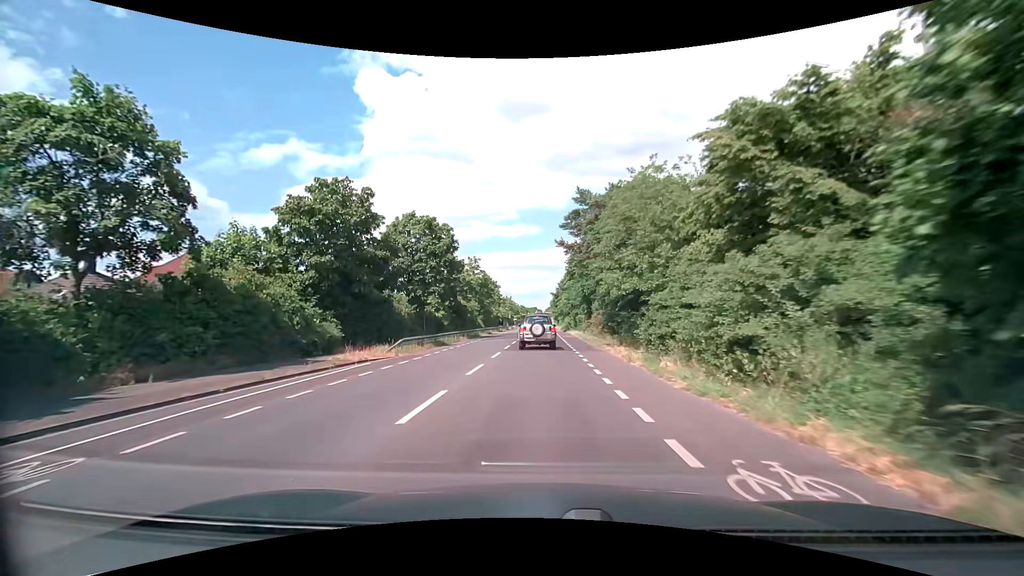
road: secondary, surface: asphalt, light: Day
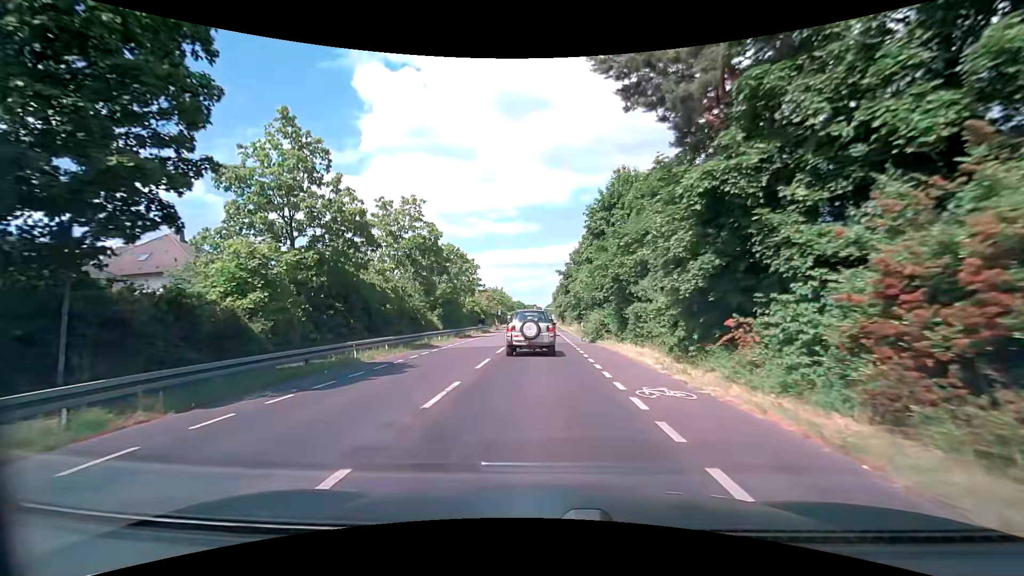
(-0.1, +35.1) m; 0°
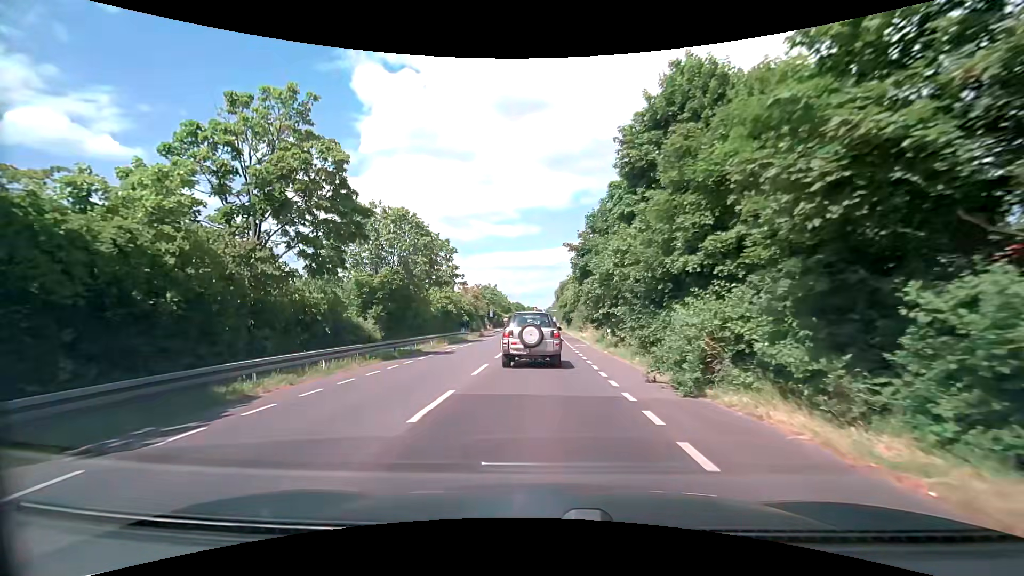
(0.0, +18.8) m; 0°
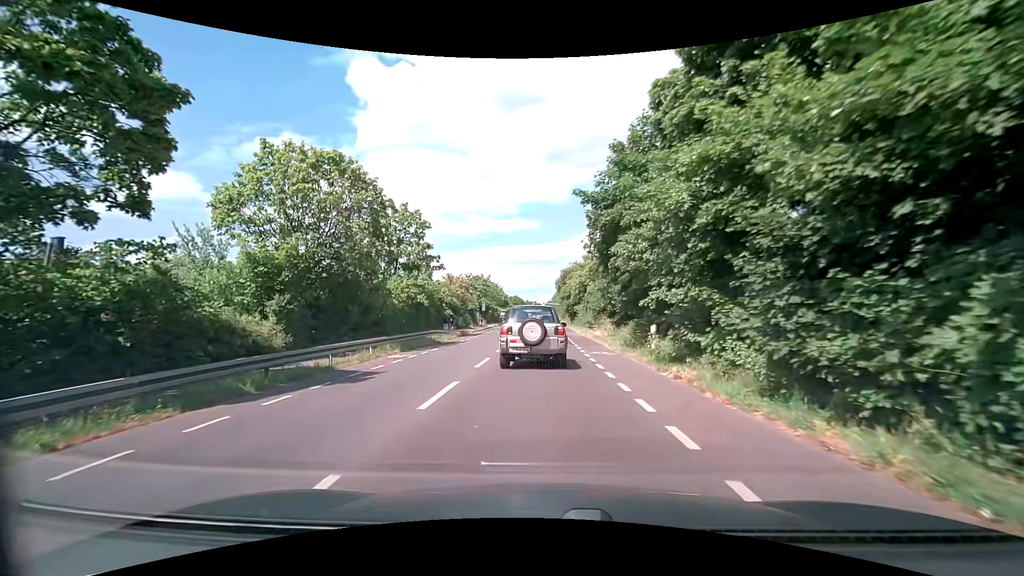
(0.0, +11.3) m; -1°
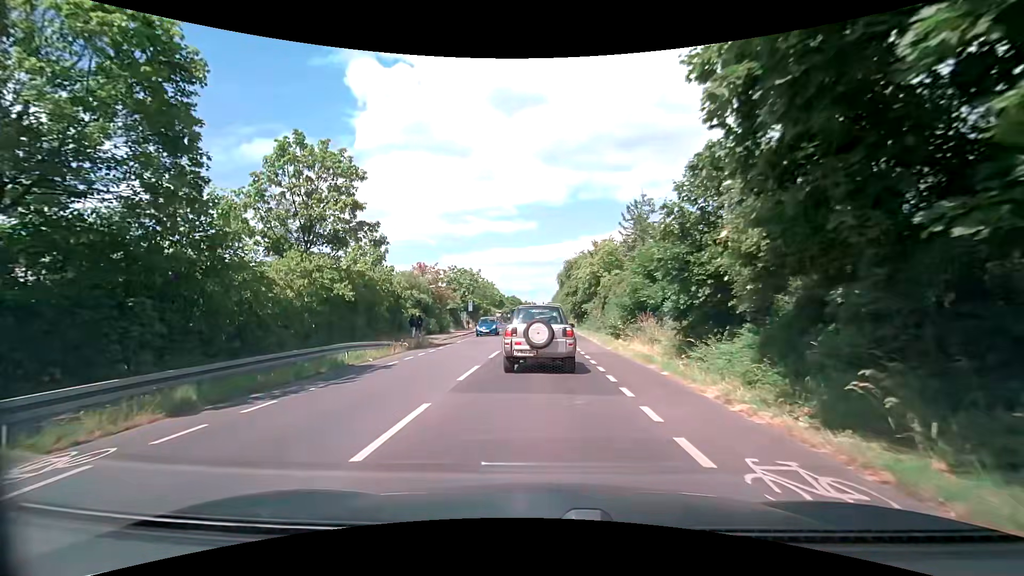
(+0.1, +14.3) m; +1°
(0, +10) (0, +20) (0, +30) (0, +40) (0, +50) (0, +60) (0, +70) (0, +80) (0, +90) (0, +100) m
